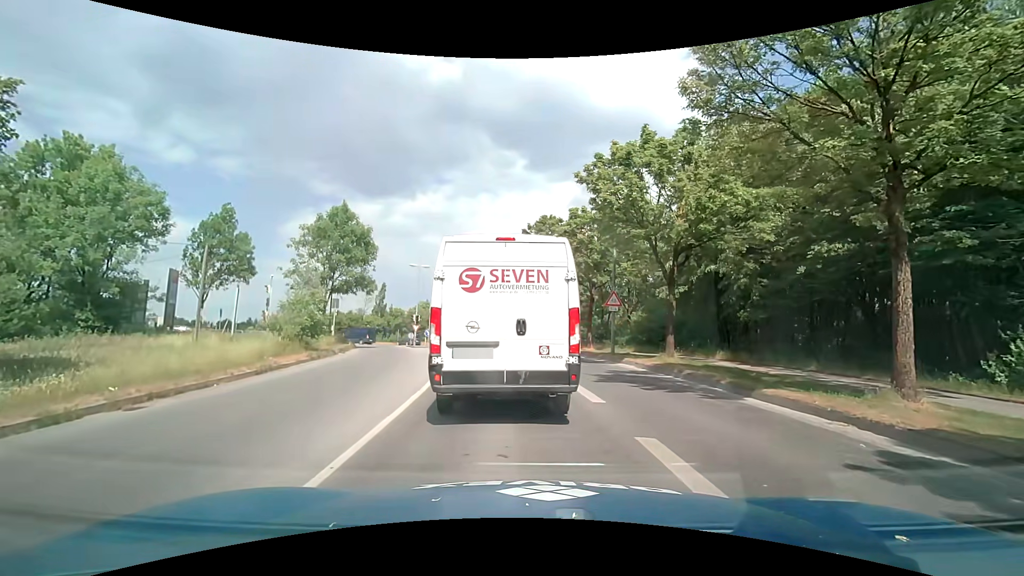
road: tertiary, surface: asphalt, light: Day
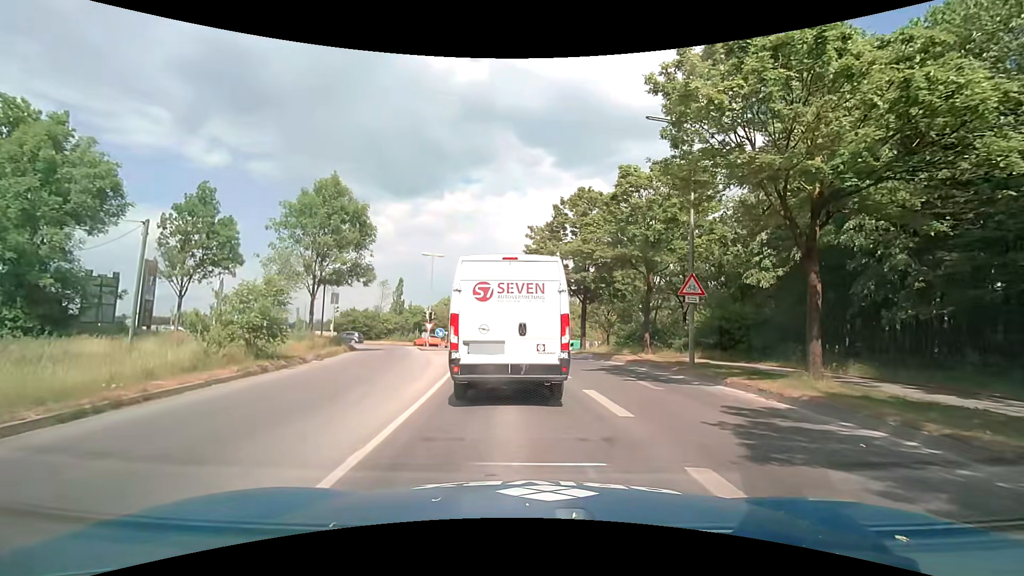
(-0.2, +7.5) m; -4°
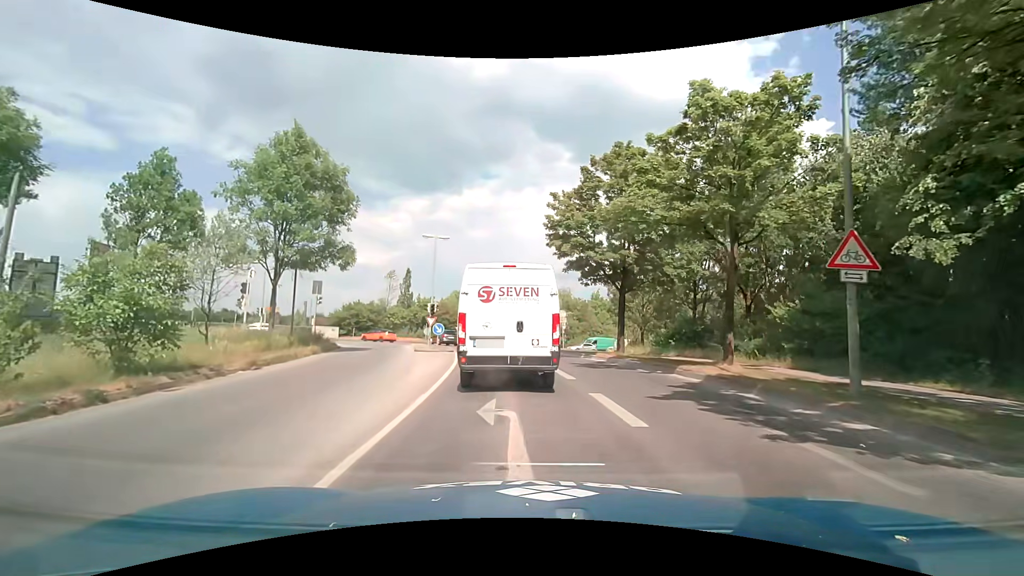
(-0.1, +7.2) m; -1°
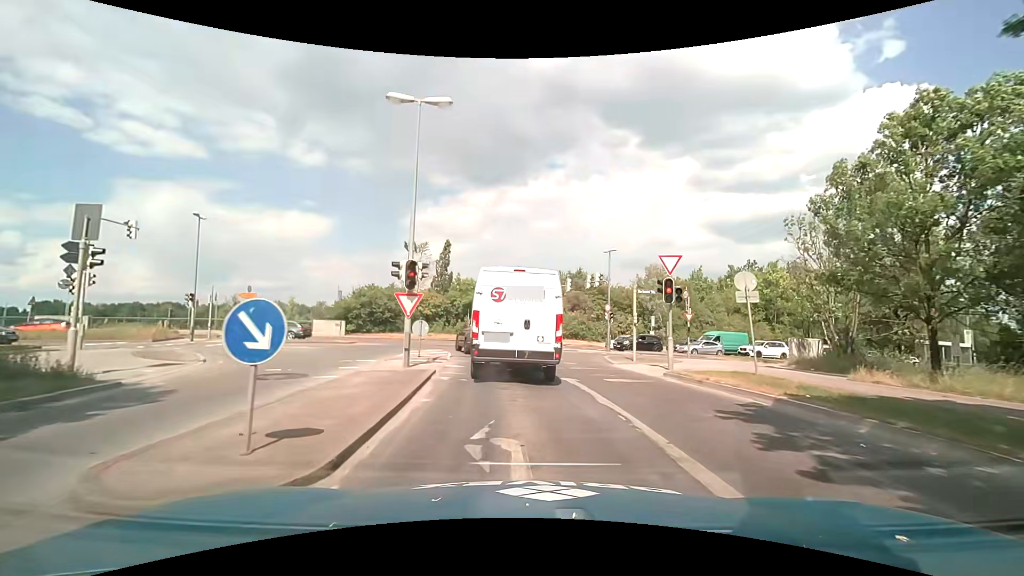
(-1.8, +22.5) m; -8°
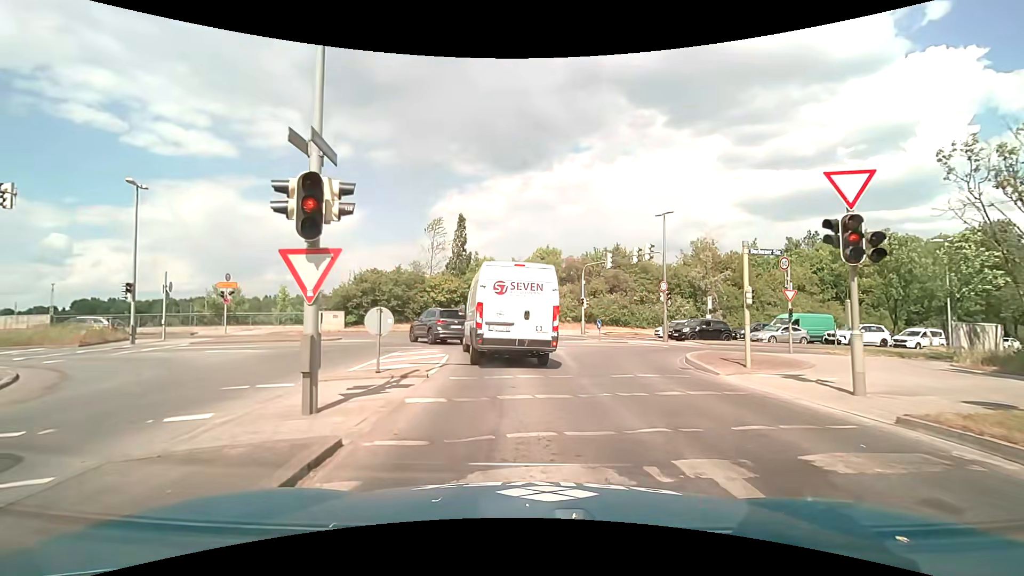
(-0.2, +7.7) m; -2°
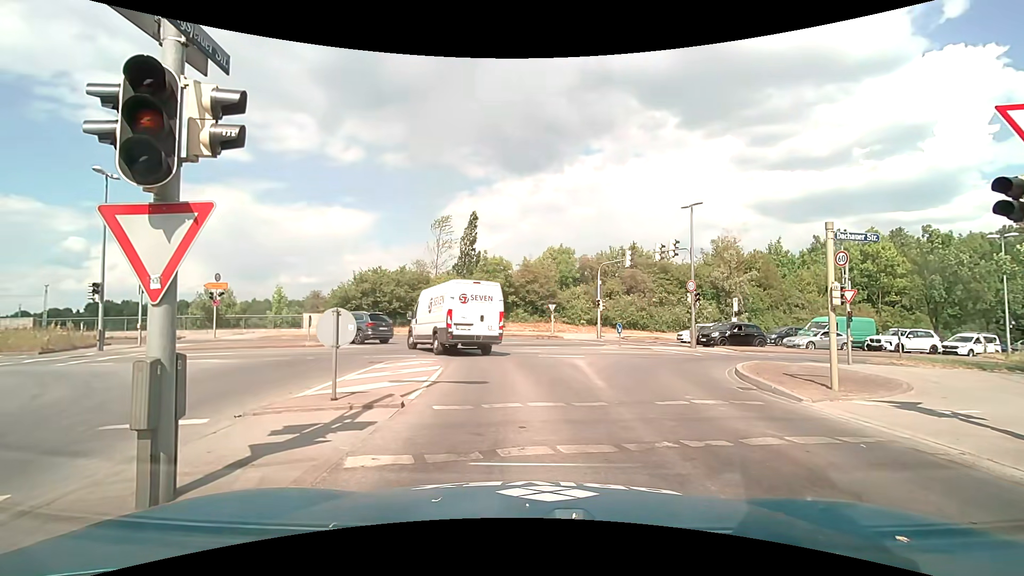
(-0.1, +2.4) m; -2°
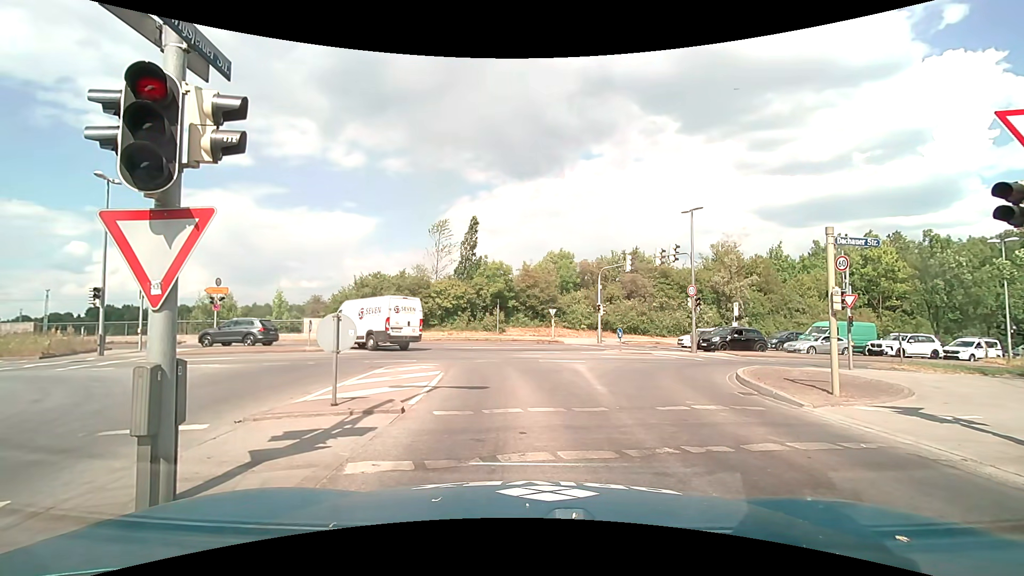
(0.0, +0.1) m; 0°
(0, +10) (-1, +20) (-6, +28) (-15, +33) (-25, +33) (-35, +33) (-45, +32) (-55, +32) (-65, +32) (-75, +33) m
